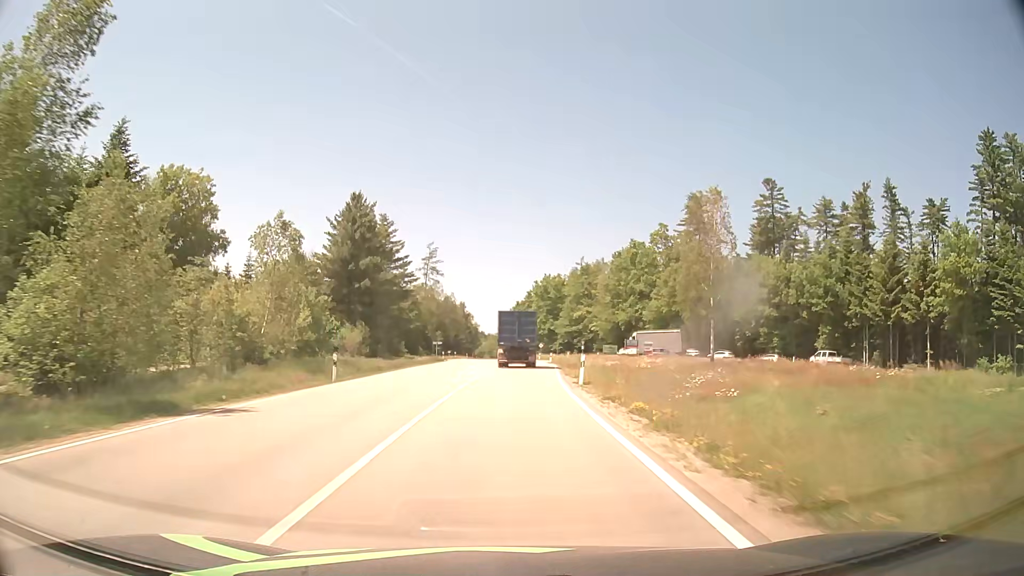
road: secondary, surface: asphalt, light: Day
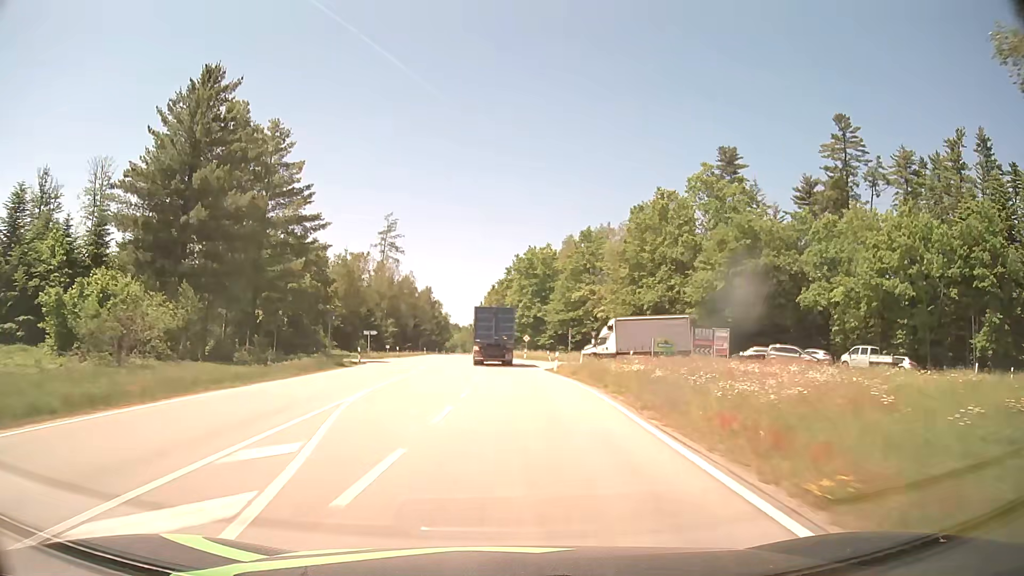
(+0.8, +34.9) m; +2°
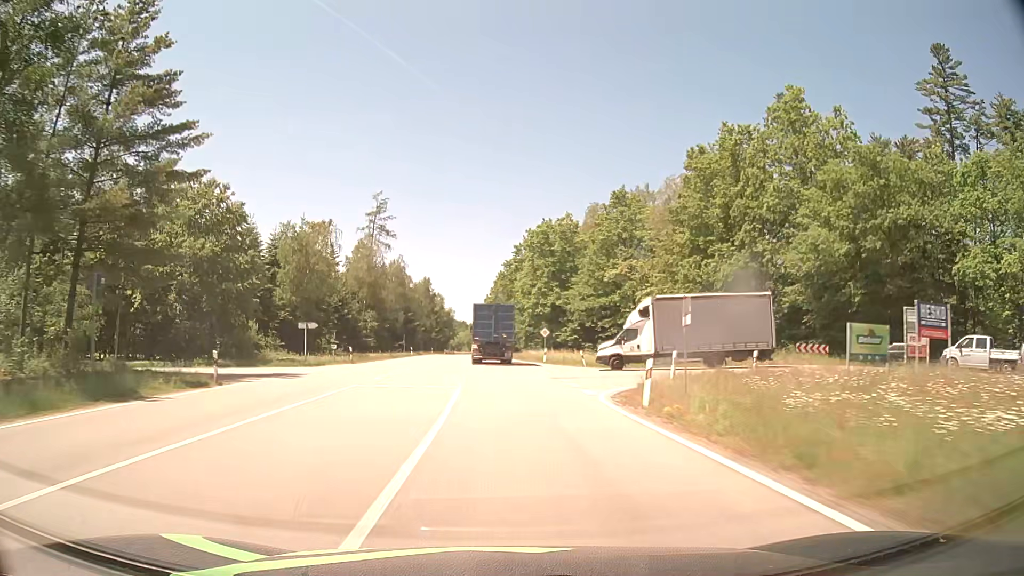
(+0.1, +23.2) m; -1°
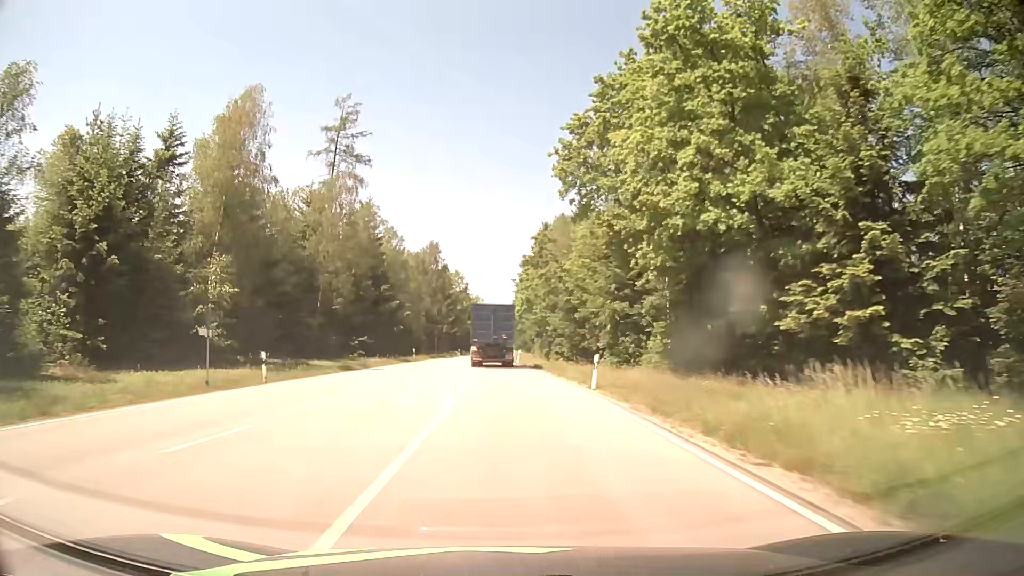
(-1.2, +58.1) m; -3°
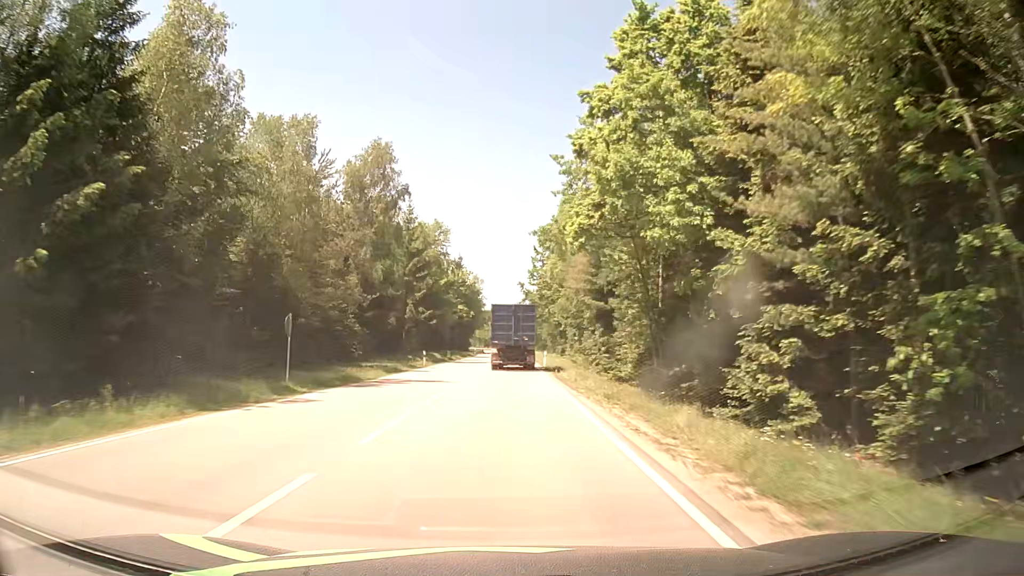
(-1.1, +58.7) m; 0°
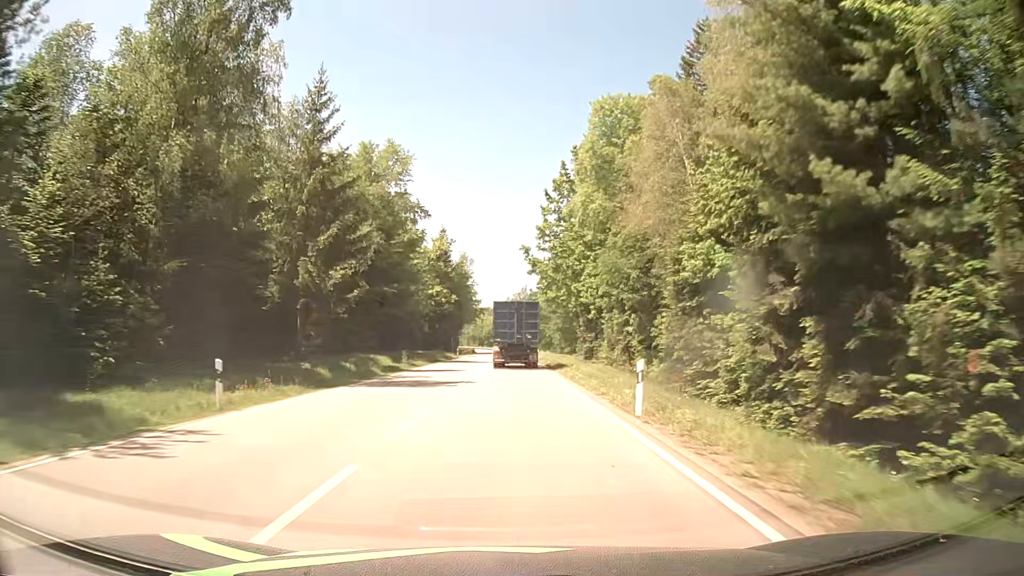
(+0.1, +35.5) m; 0°
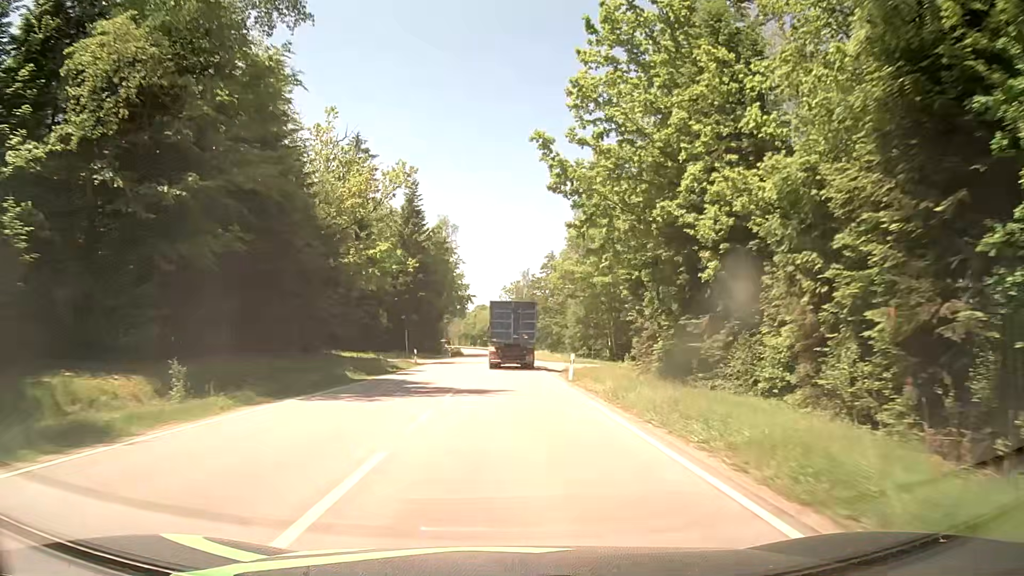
(+0.1, +35.6) m; 0°
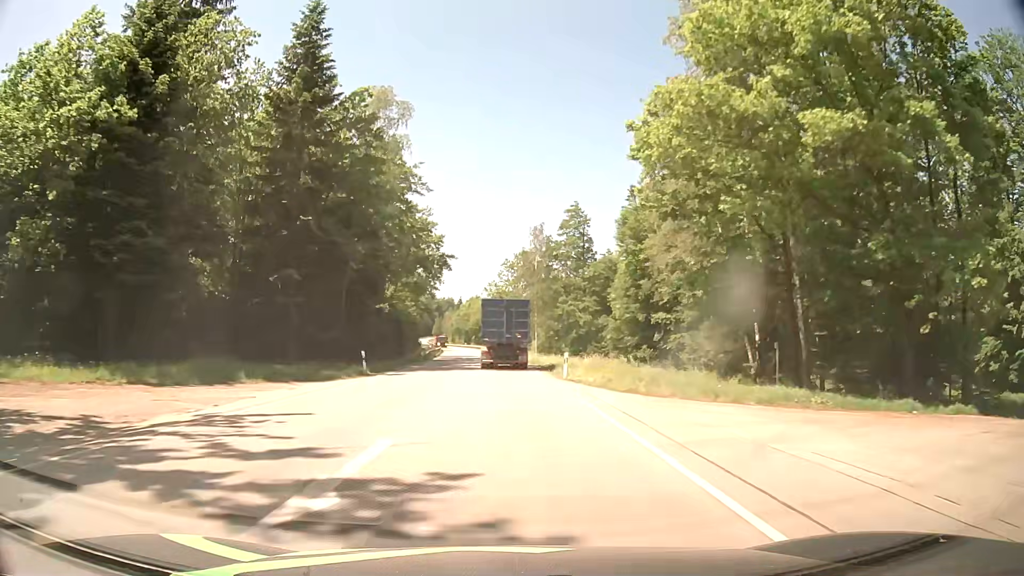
(+0.2, +47.2) m; 0°
(0, +10) (0, +20) (0, +30) (0, +40) (-1, +50) (-1, +60) (-2, +70) (-2, +80) (-3, +90) (-4, +100) m
